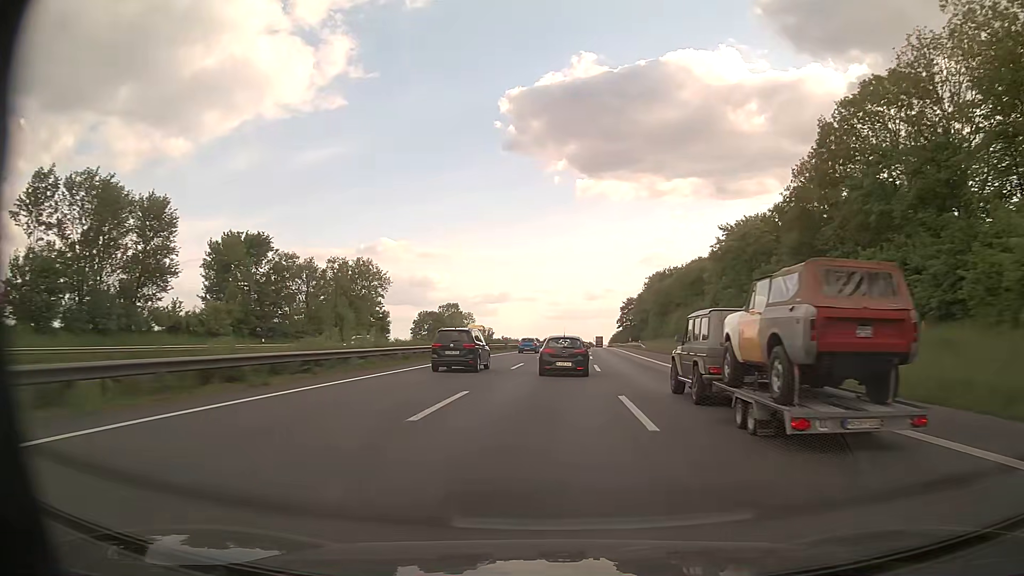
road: motorway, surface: asphalt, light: Day
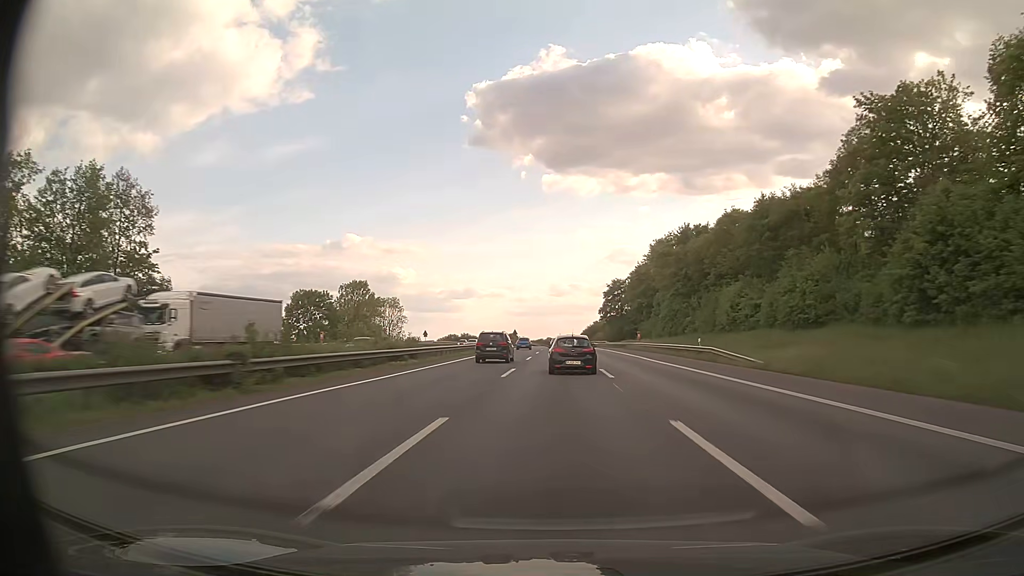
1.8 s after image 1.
(+1.8, +59.3) m; +3°
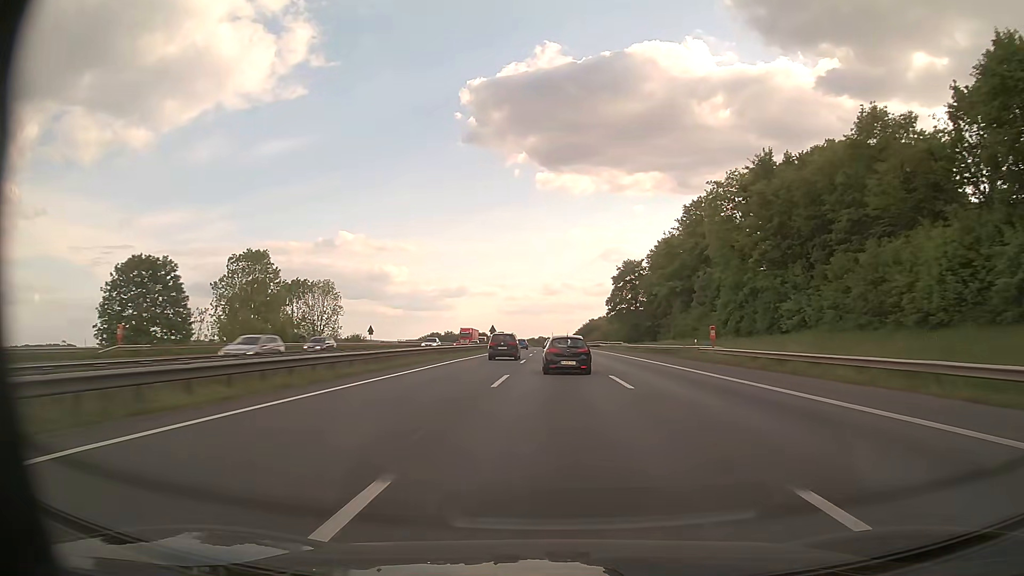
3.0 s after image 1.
(+0.1, +40.8) m; 0°
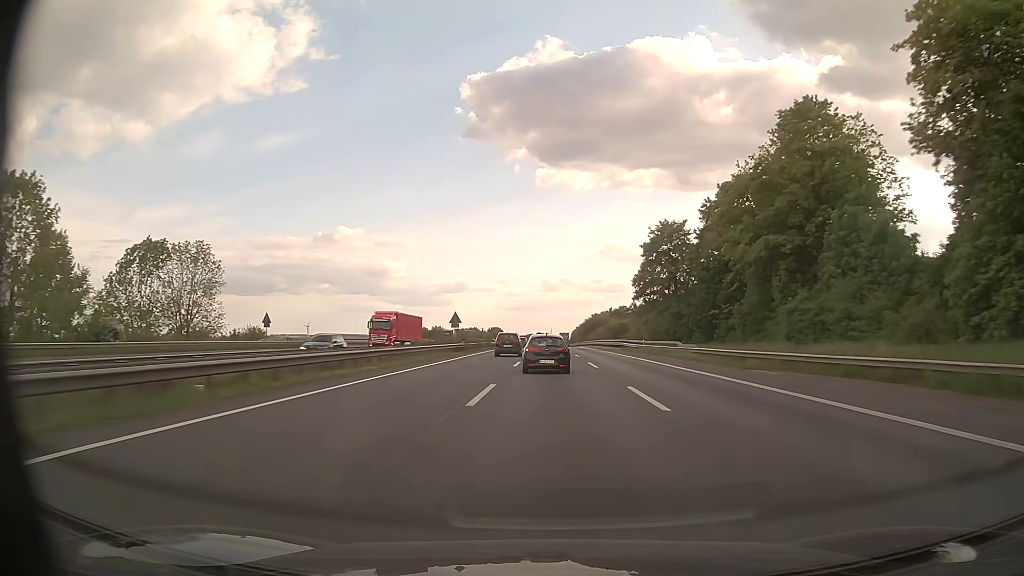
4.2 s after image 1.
(0.0, +41.3) m; 0°
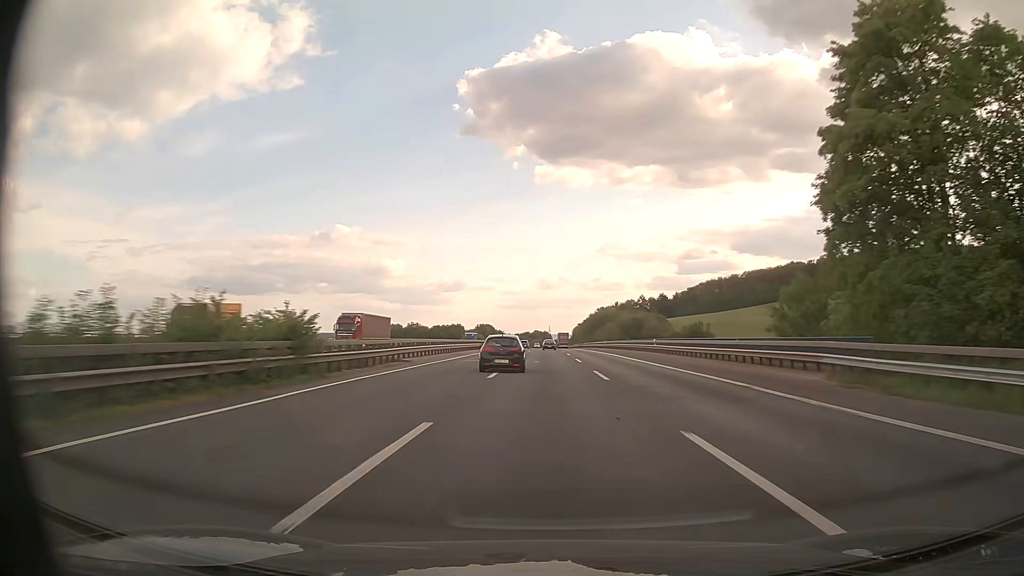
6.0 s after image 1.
(0.0, +62.6) m; 0°
(0, +10) (0, +20) (0, +30) (0, +40) (0, +50) (0, +60) (0, +70) (0, +80) (0, +90) (0, +100) m
